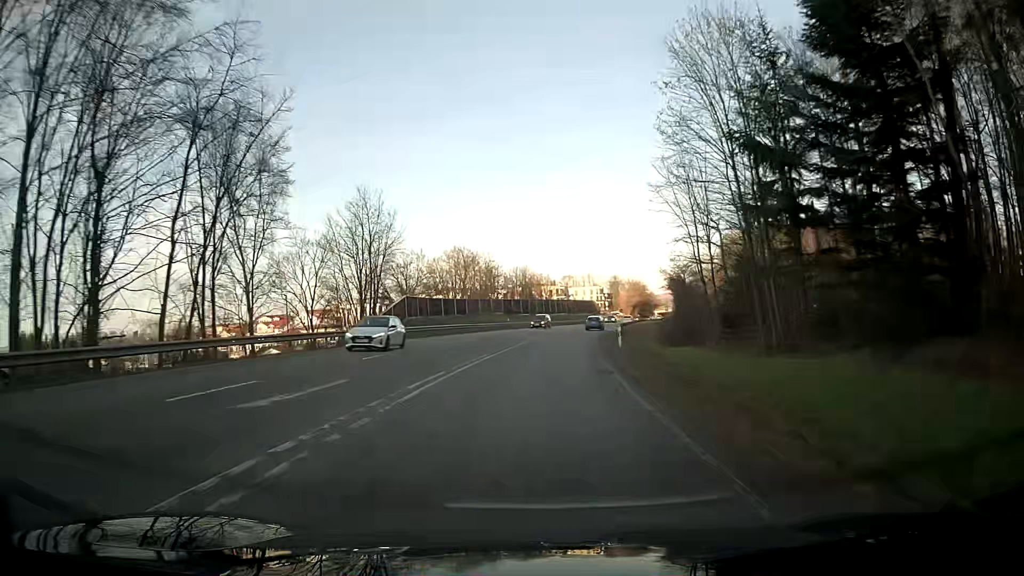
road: secondary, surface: asphalt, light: Day
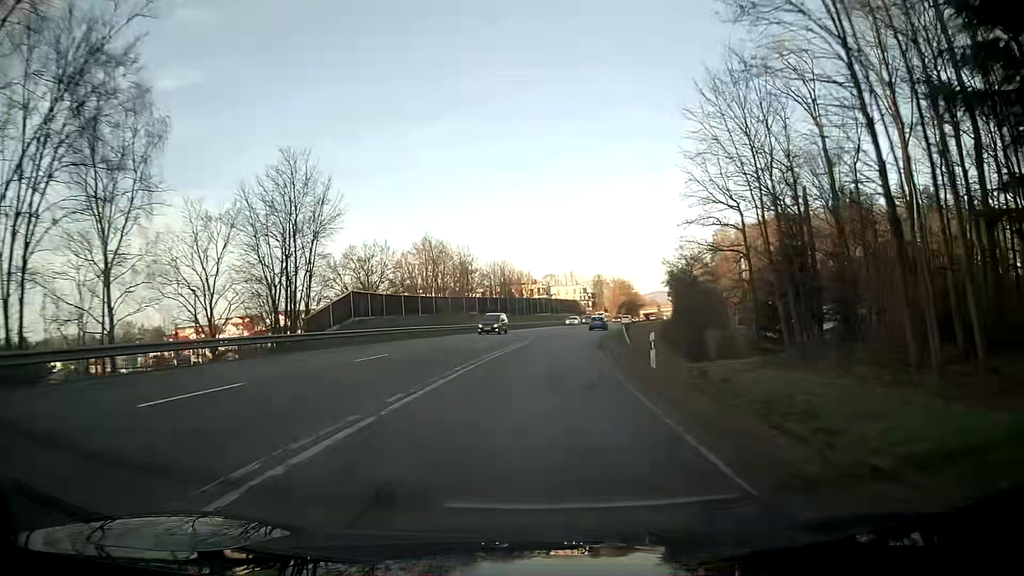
(+0.2, +12.6) m; +2°
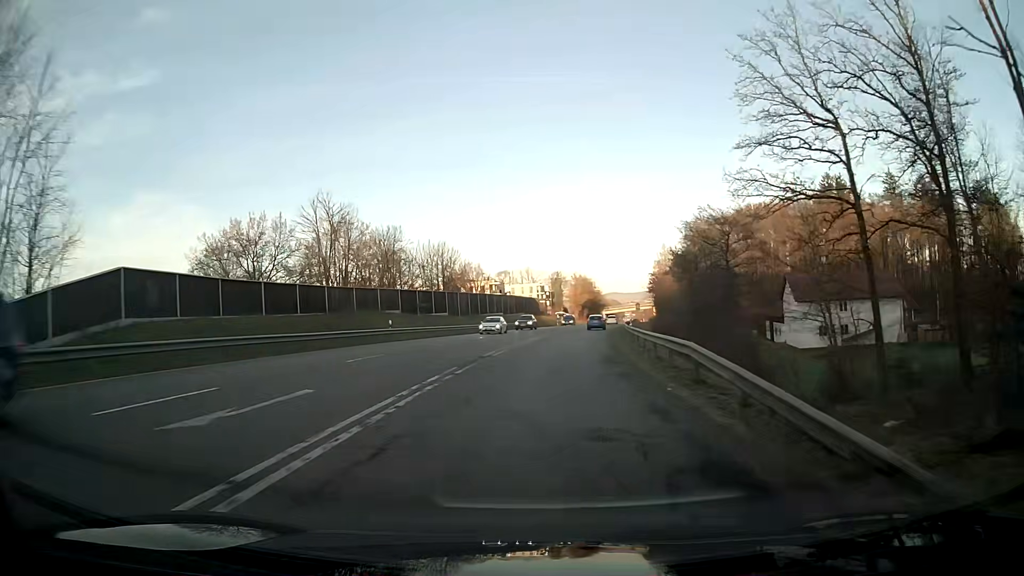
(+0.8, +24.9) m; +4°
